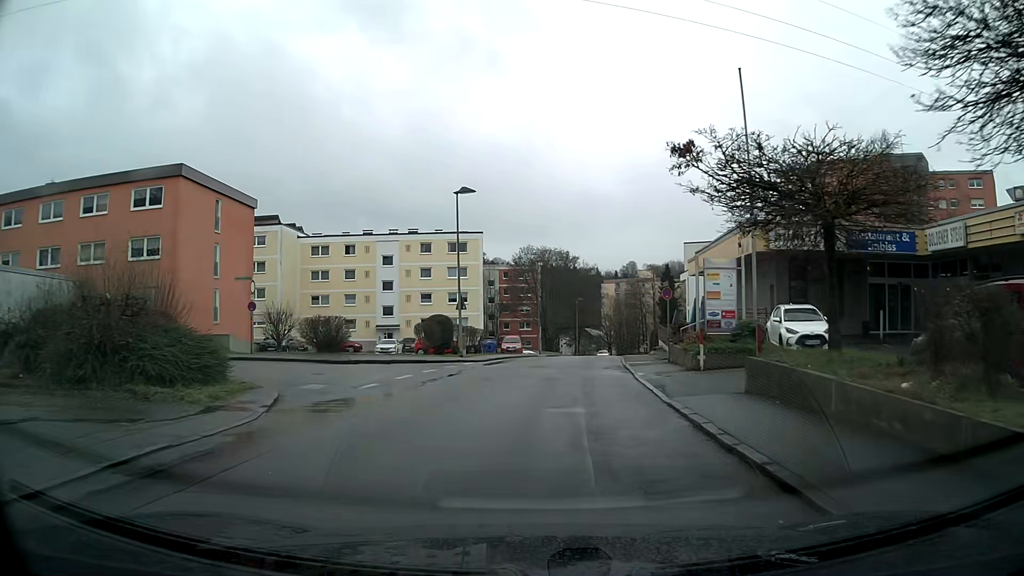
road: residential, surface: asphalt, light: Day
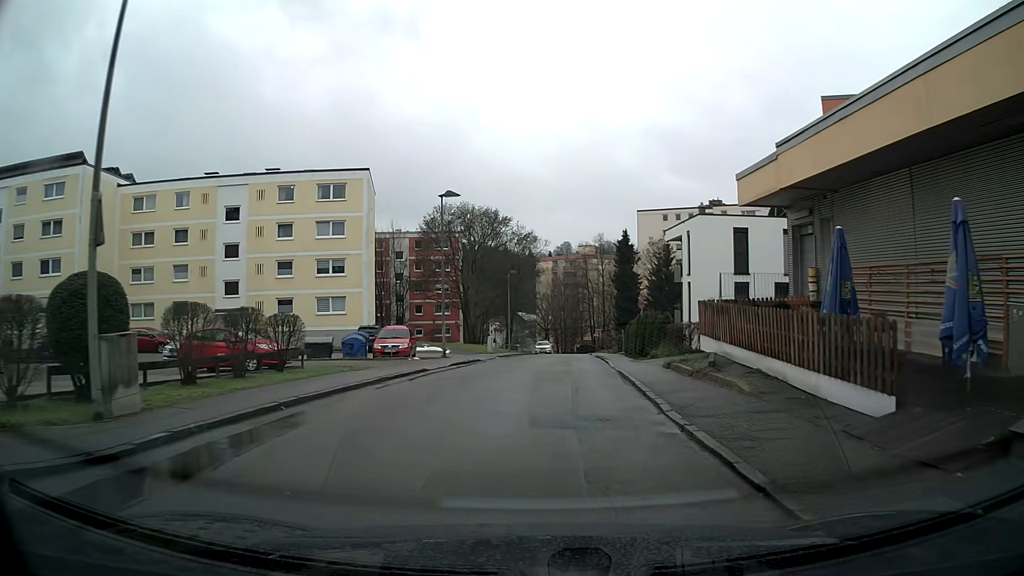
(+1.2, +24.2) m; +6°
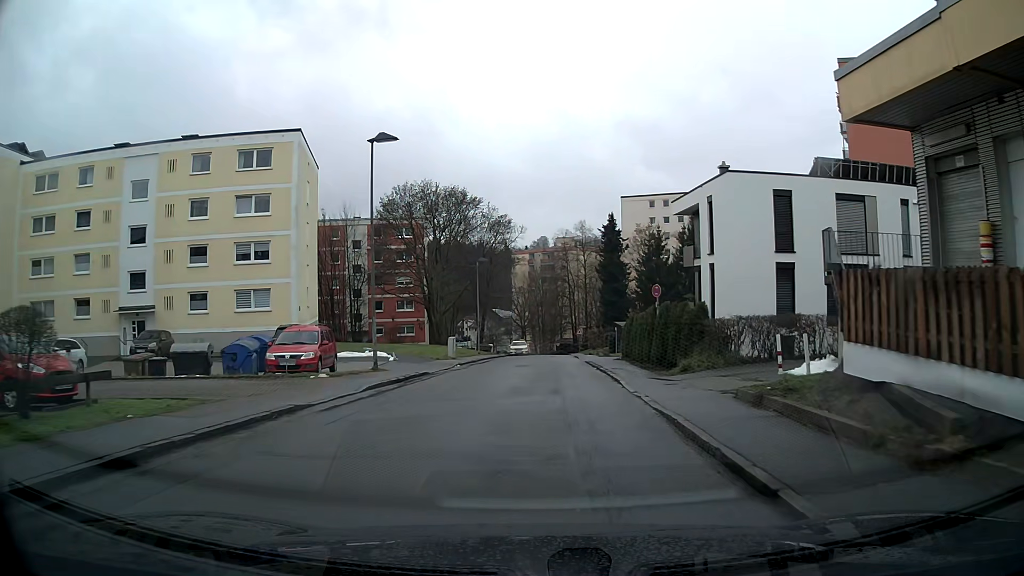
(+0.2, +10.0) m; +2°
